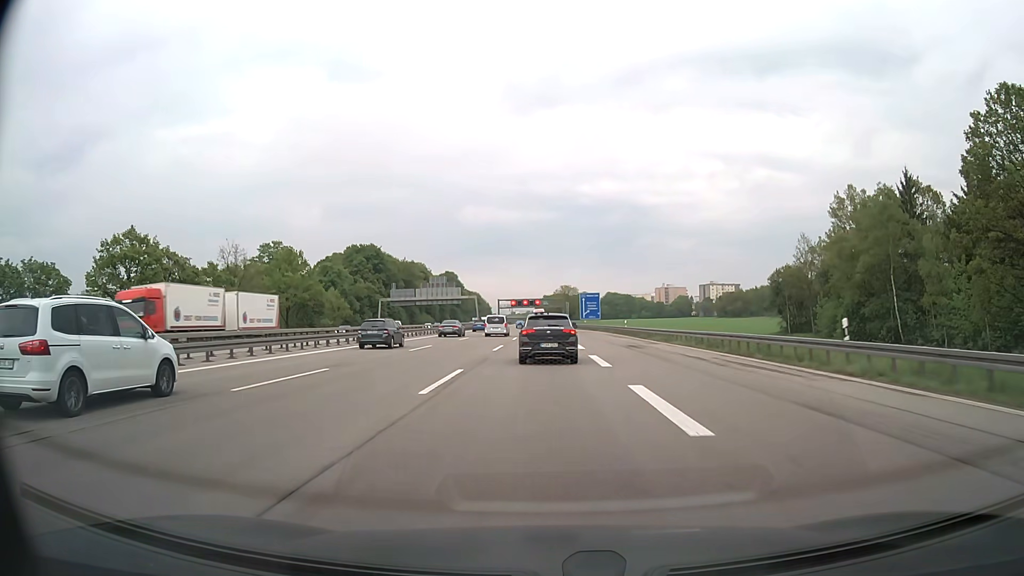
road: motorway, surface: asphalt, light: Day
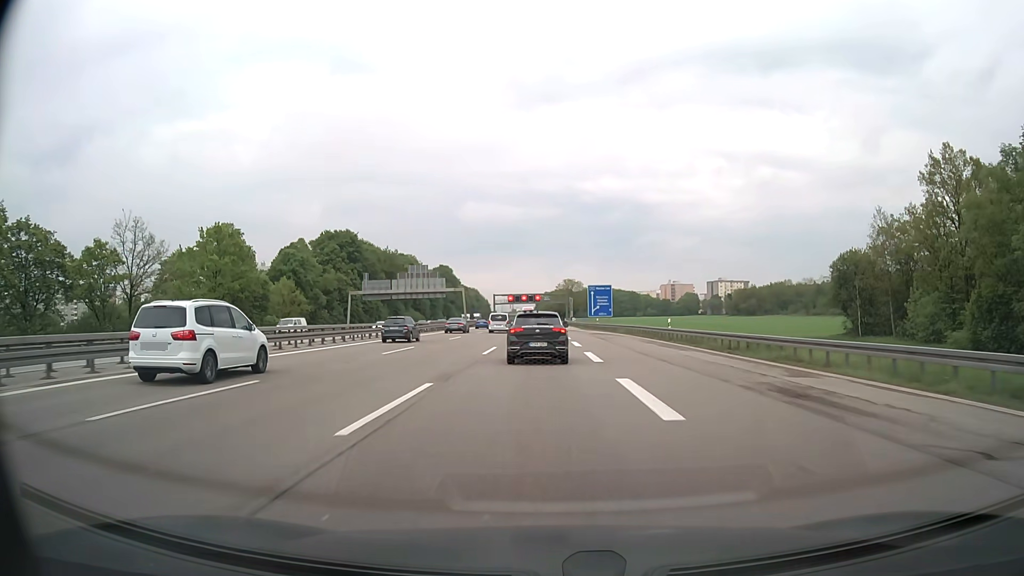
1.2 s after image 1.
(0.0, +22.9) m; 0°
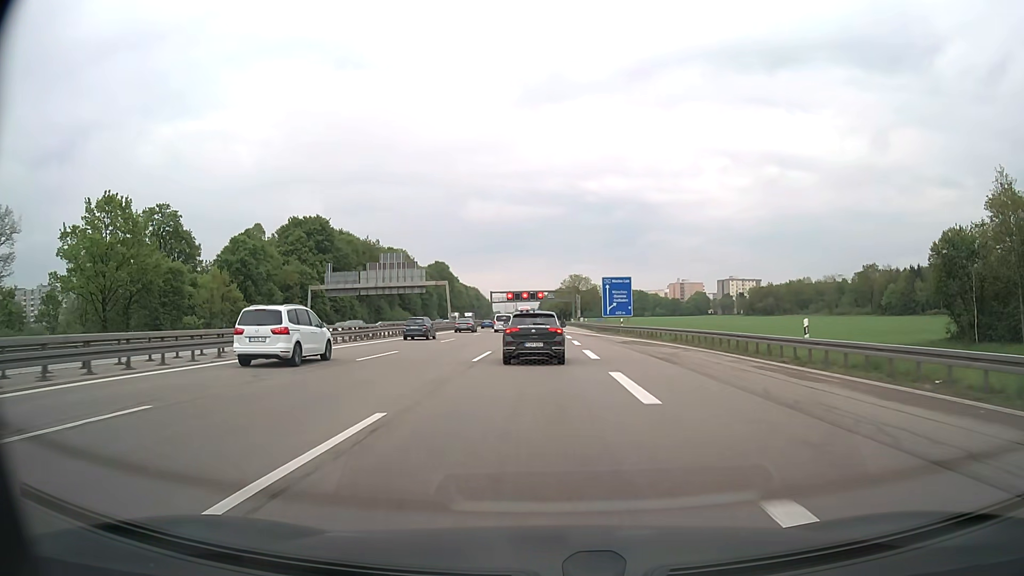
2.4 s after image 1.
(0.0, +22.4) m; 0°
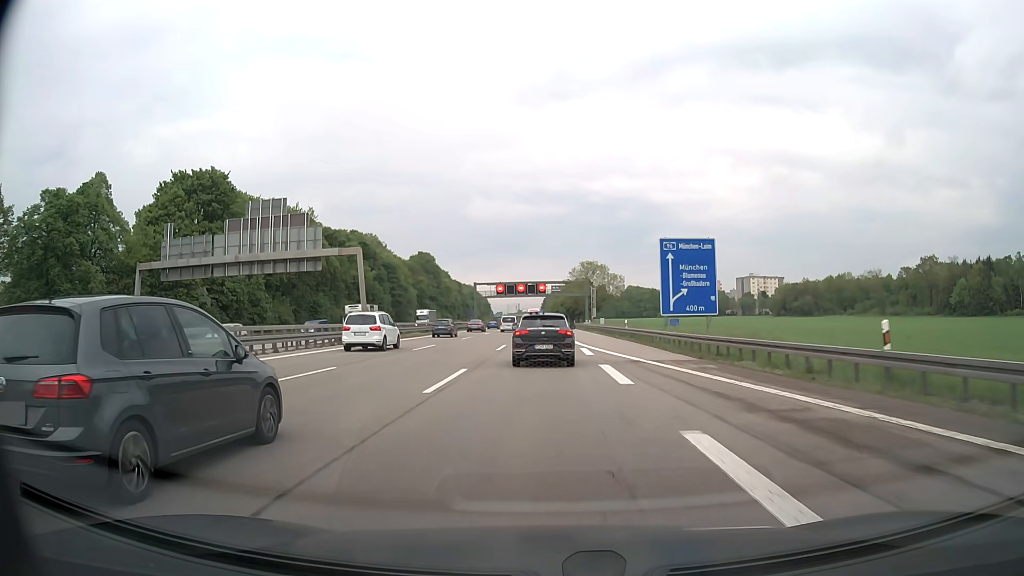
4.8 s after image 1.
(-0.1, +45.1) m; 0°
(0, +10) (0, +20) (0, +30) (0, +40) (0, +50) (0, +60) (0, +70) (0, +80) (0, +90) (0, +100) m
